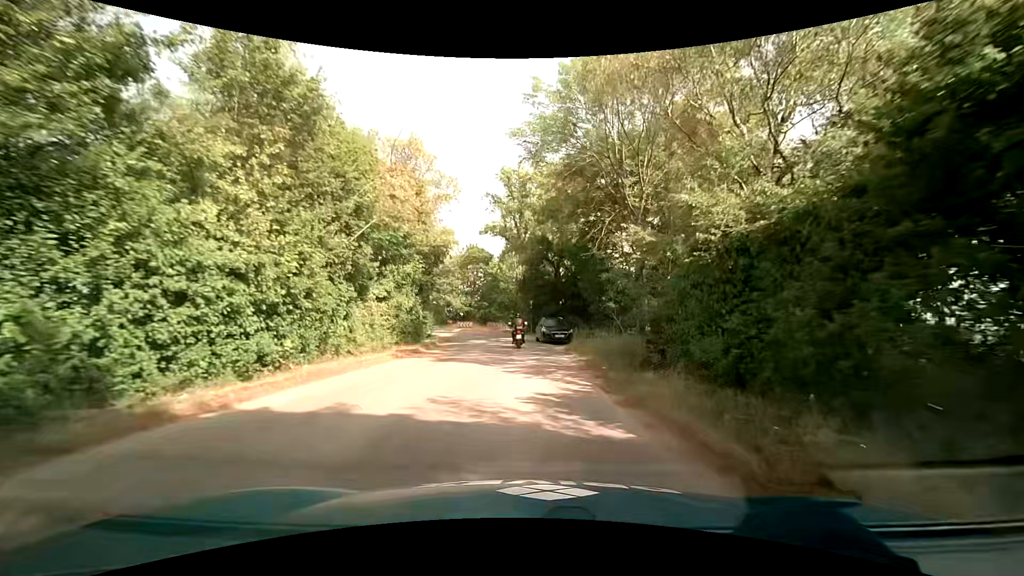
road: service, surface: asphalt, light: Day
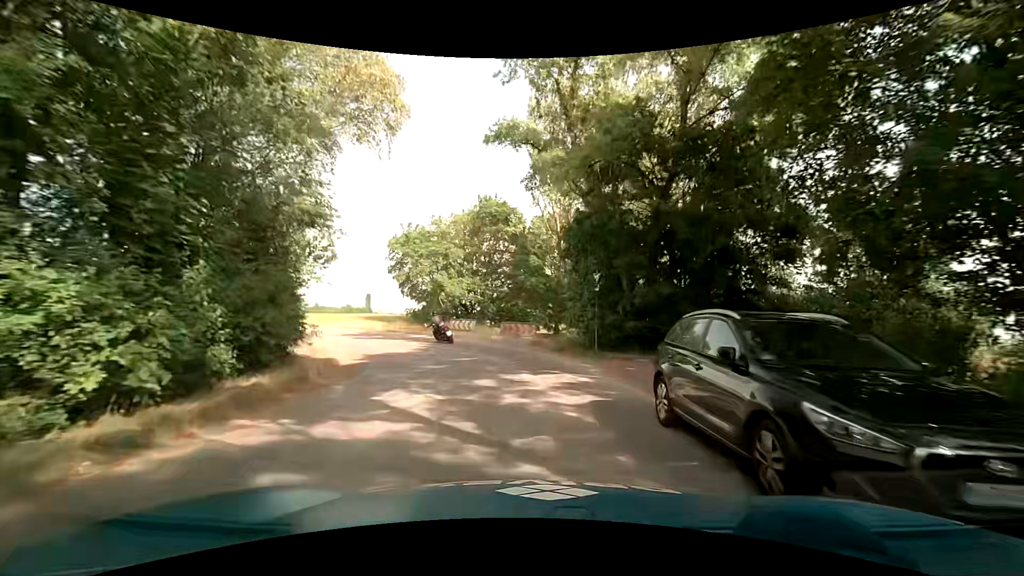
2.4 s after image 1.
(-0.3, +24.6) m; -3°
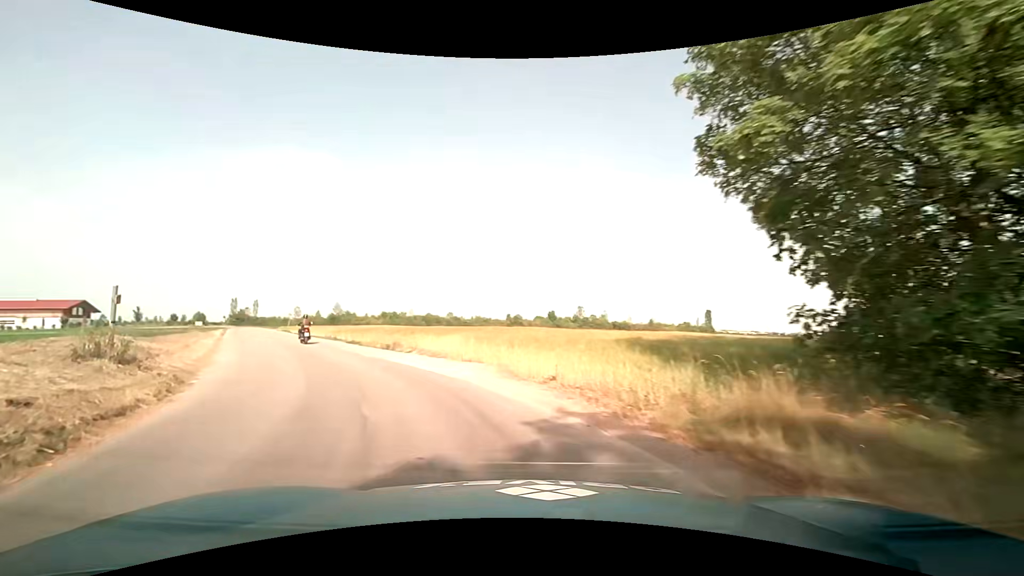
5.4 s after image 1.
(-6.4, +27.5) m; -37°
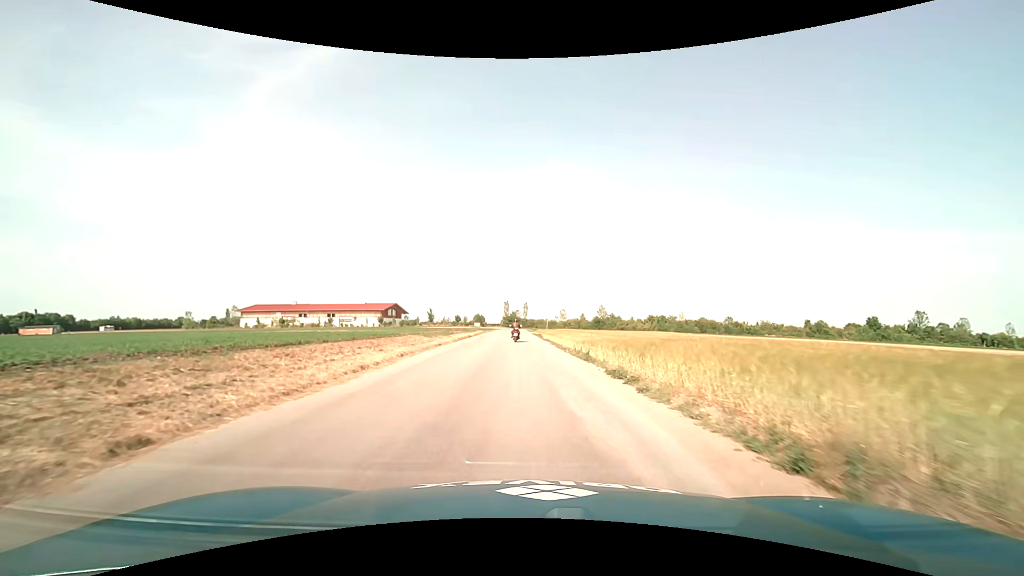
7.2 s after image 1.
(-5.1, +16.5) m; -31°
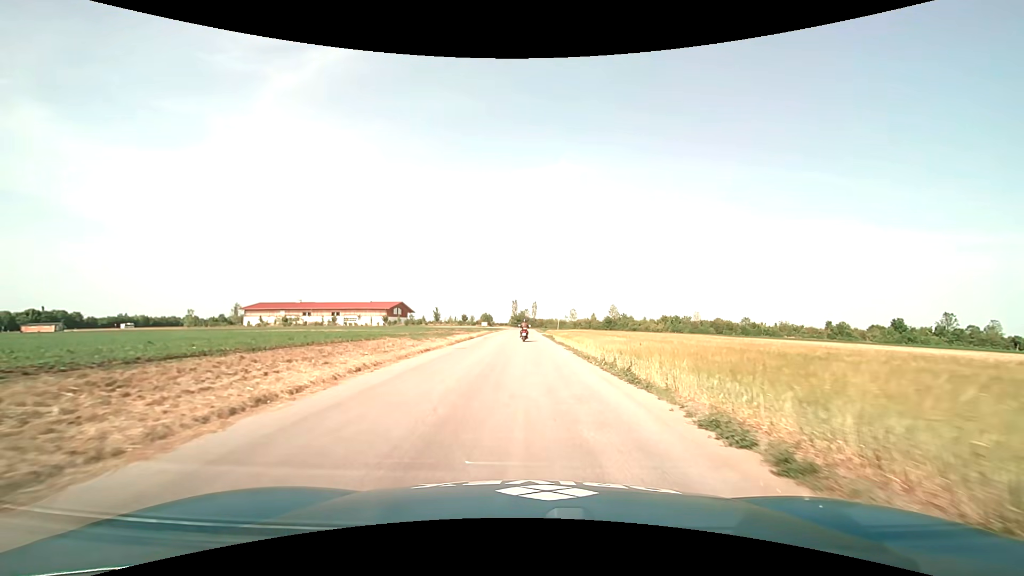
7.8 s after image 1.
(-0.1, +6.1) m; -1°
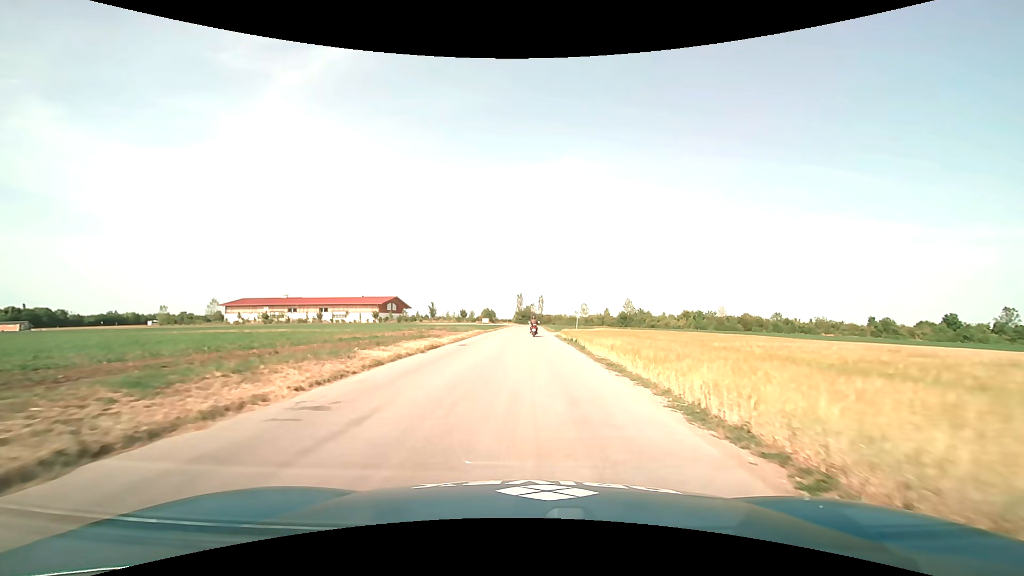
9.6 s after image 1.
(-0.2, +19.4) m; -1°
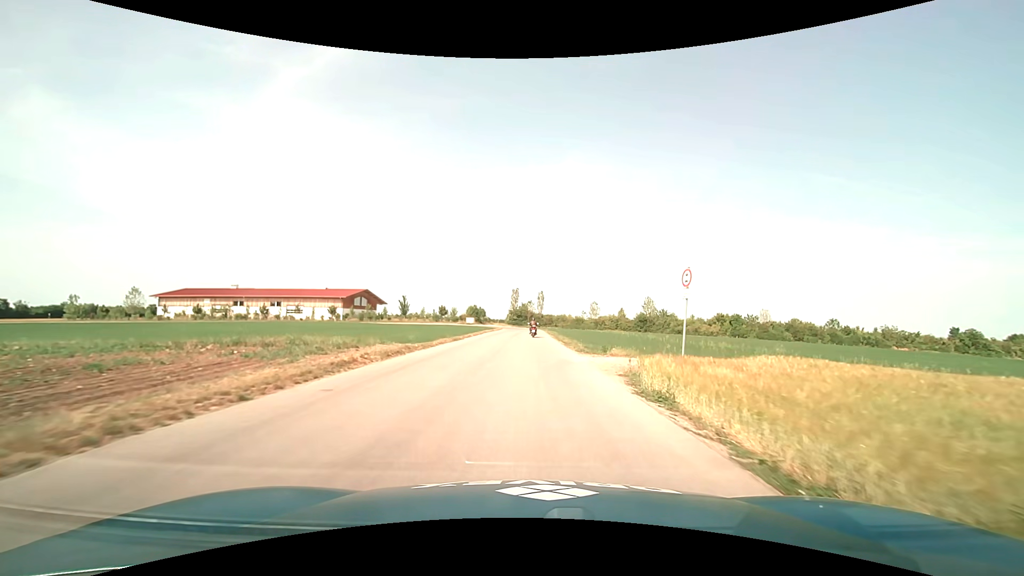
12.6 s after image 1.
(+0.1, +34.7) m; 0°
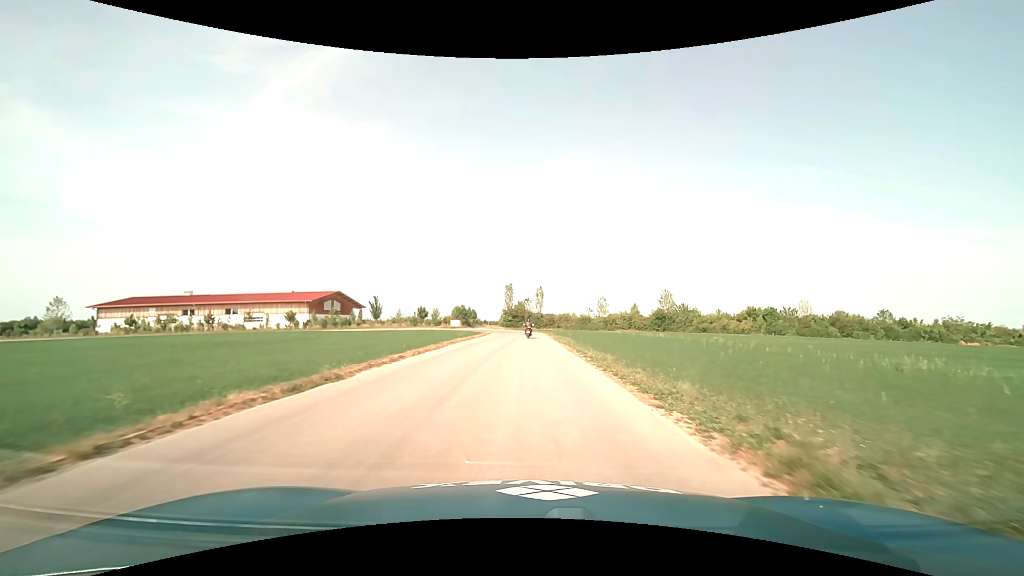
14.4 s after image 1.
(+0.1, +22.2) m; 0°
(0, +10) (0, +20) (0, +30) (0, +40) (0, +50) (0, +60) (0, +70) (-3, +80) (-9, +88) (-16, +95) m
